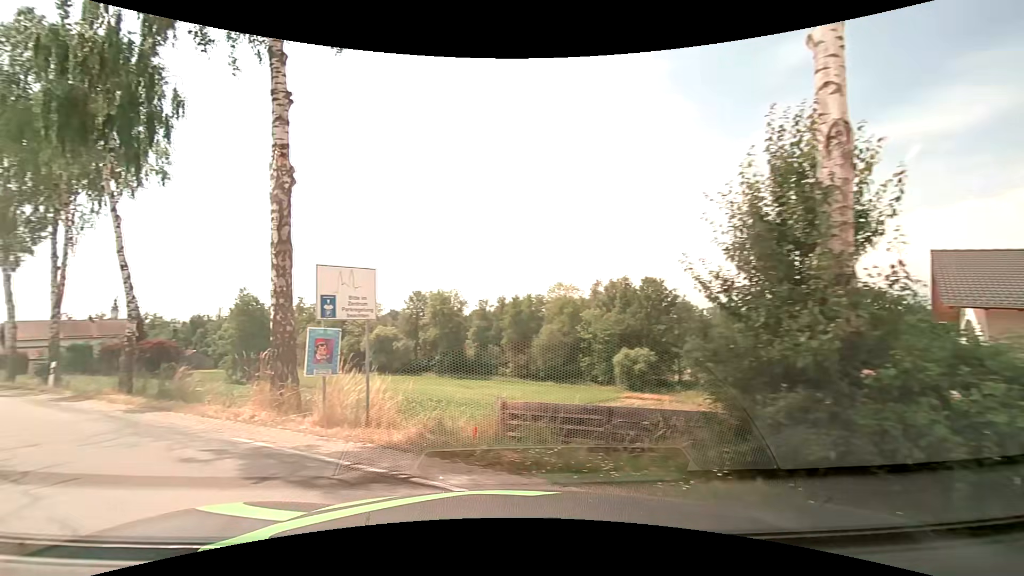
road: residential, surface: asphalt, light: Day
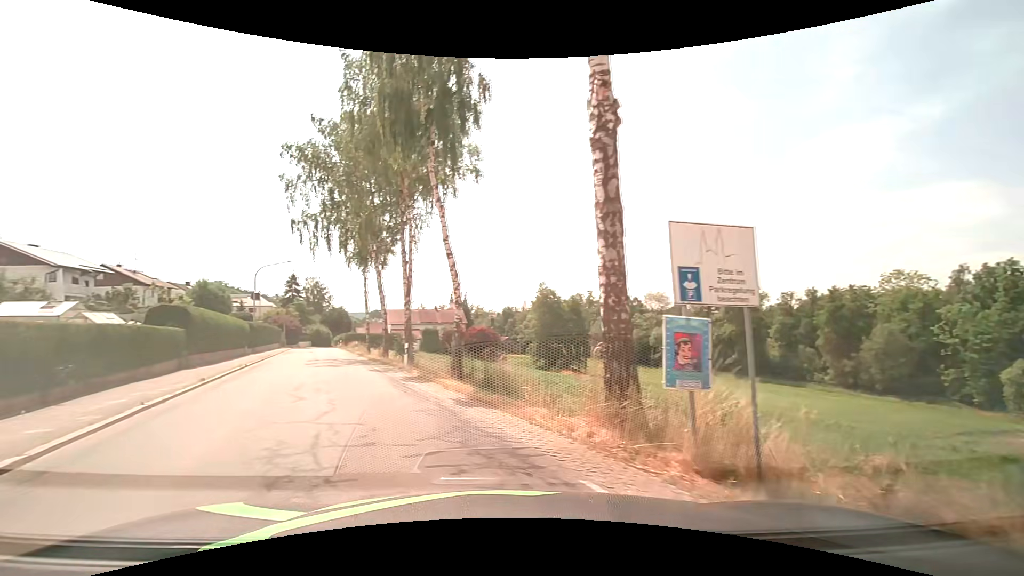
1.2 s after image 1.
(-1.1, +3.4) m; -33°
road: tertiary
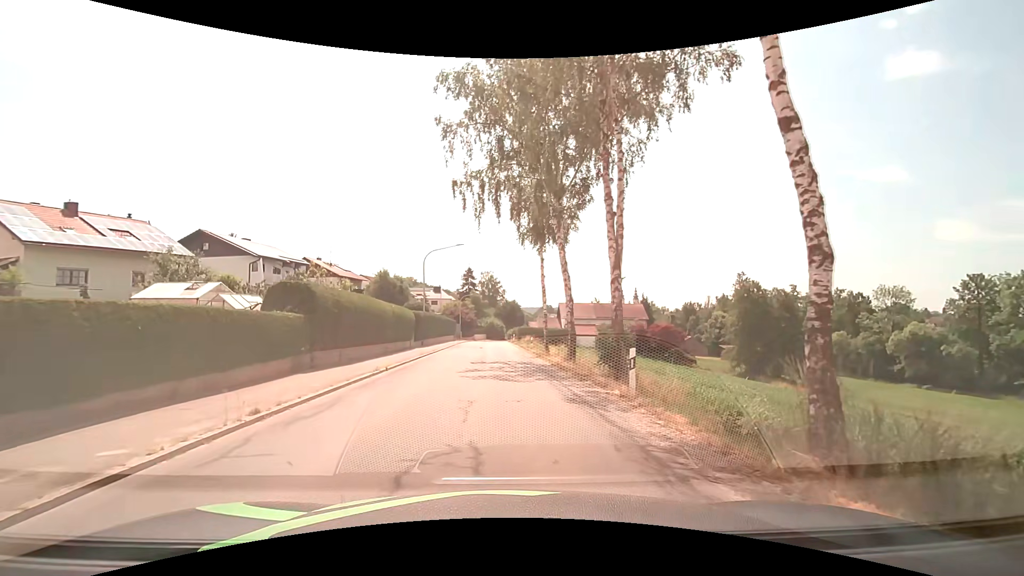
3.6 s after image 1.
(-2.6, +9.9) m; -20°
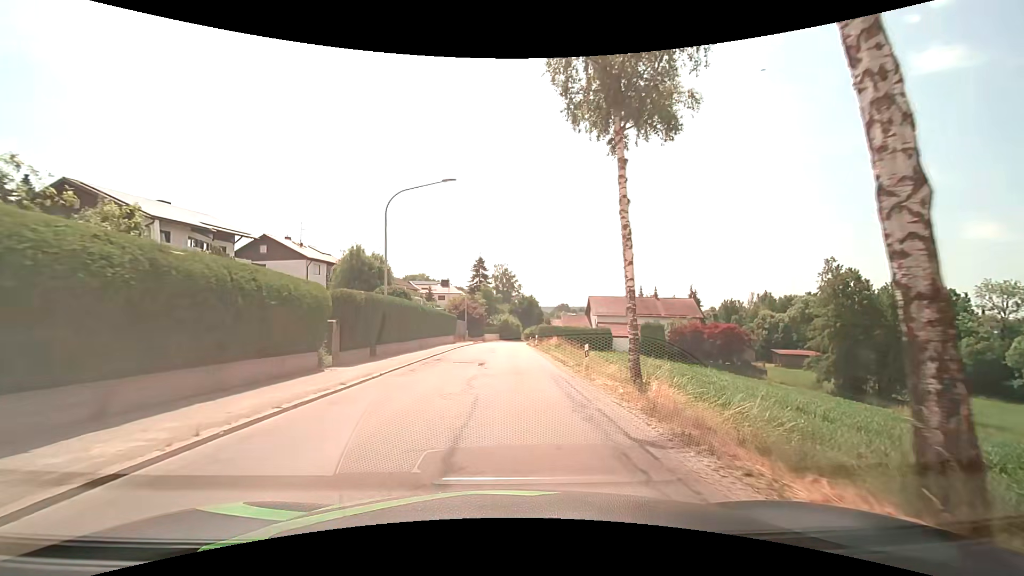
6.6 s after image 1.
(-0.1, +20.5) m; -1°
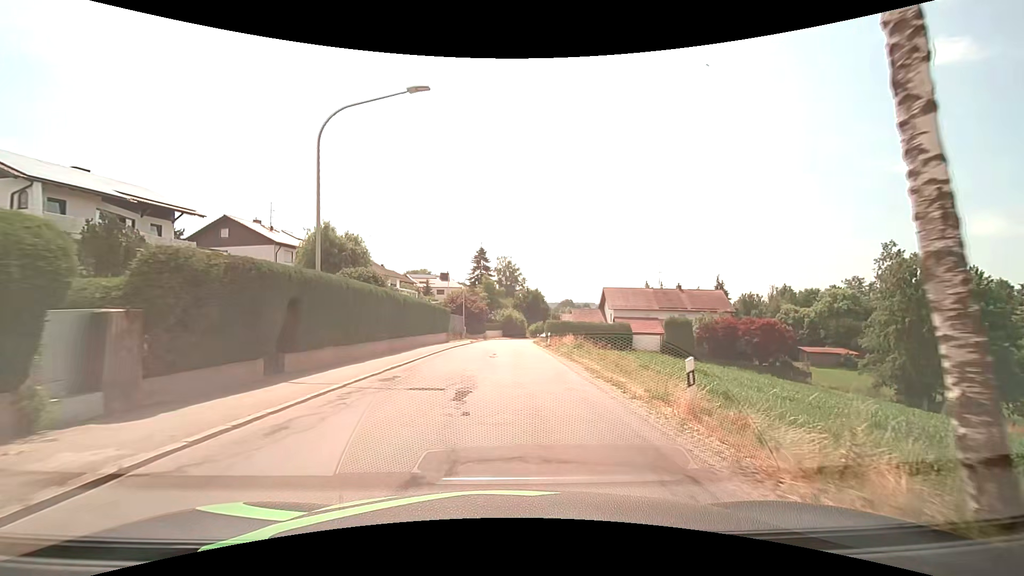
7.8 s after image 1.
(0.0, +10.1) m; 0°
